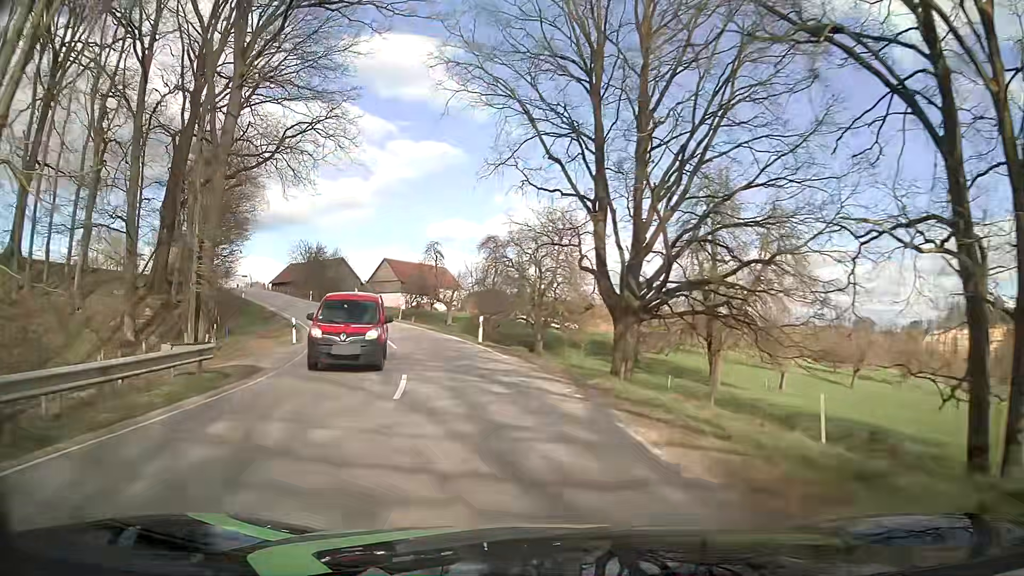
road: tertiary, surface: asphalt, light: Day
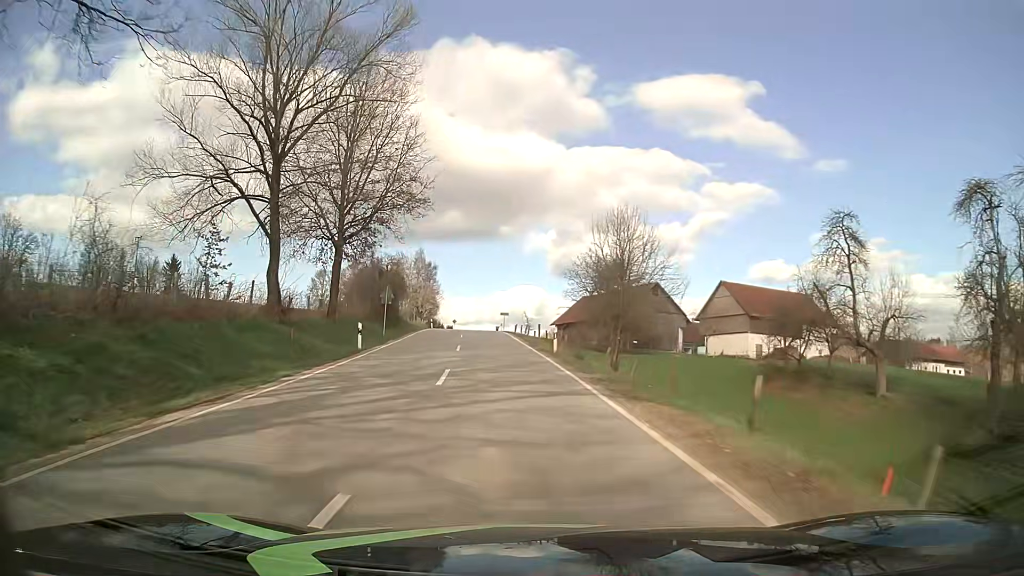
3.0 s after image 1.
(-11.3, +44.2) m; -27°
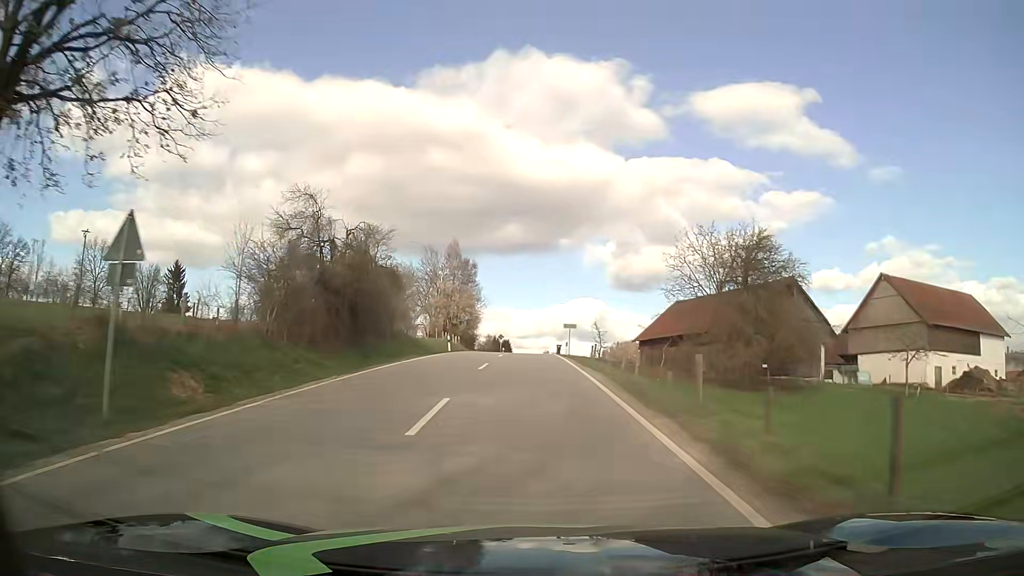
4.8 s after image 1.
(-2.1, +29.5) m; -6°
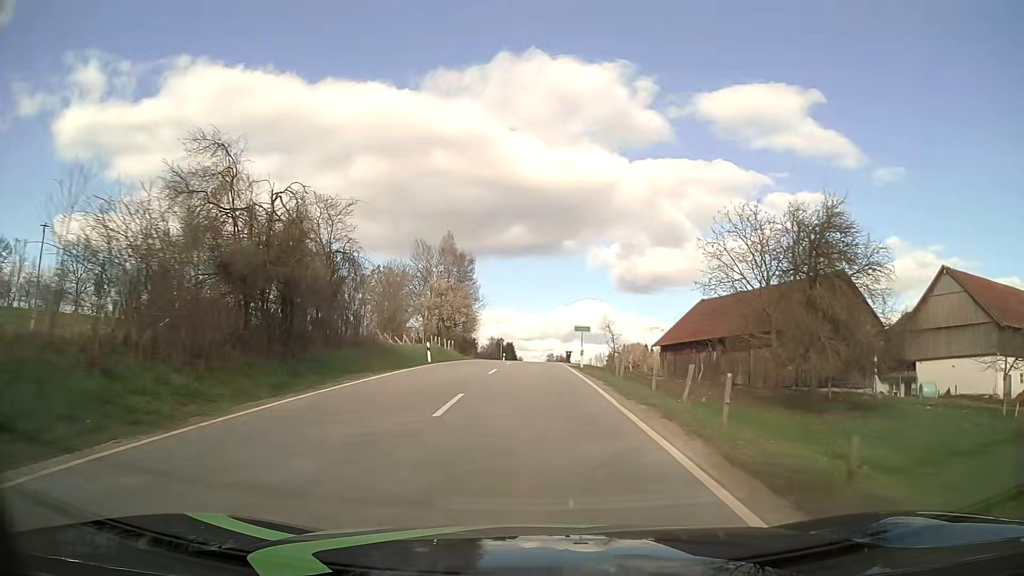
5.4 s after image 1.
(-0.1, +9.9) m; -1°
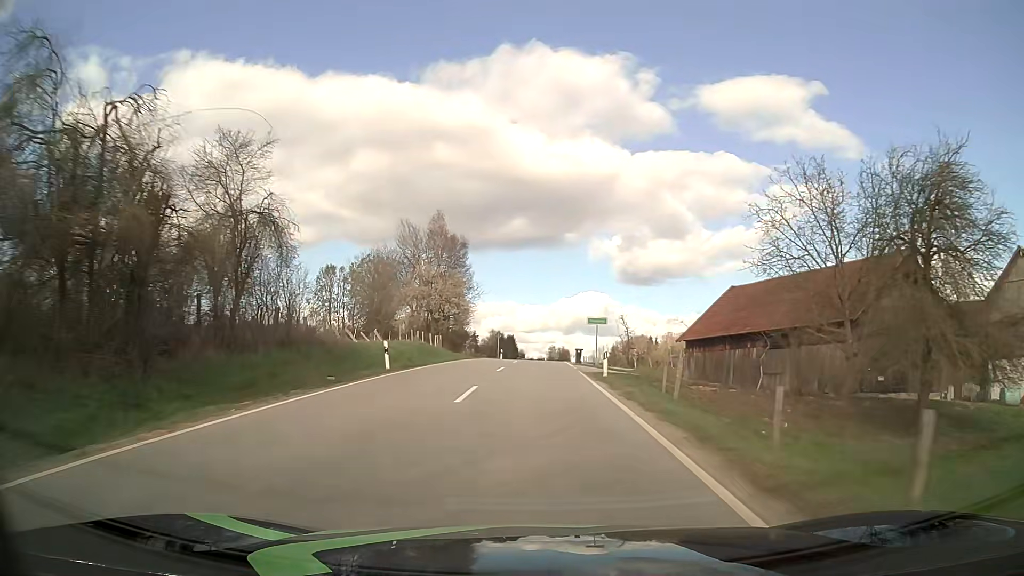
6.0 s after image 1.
(0.0, +9.9) m; 0°
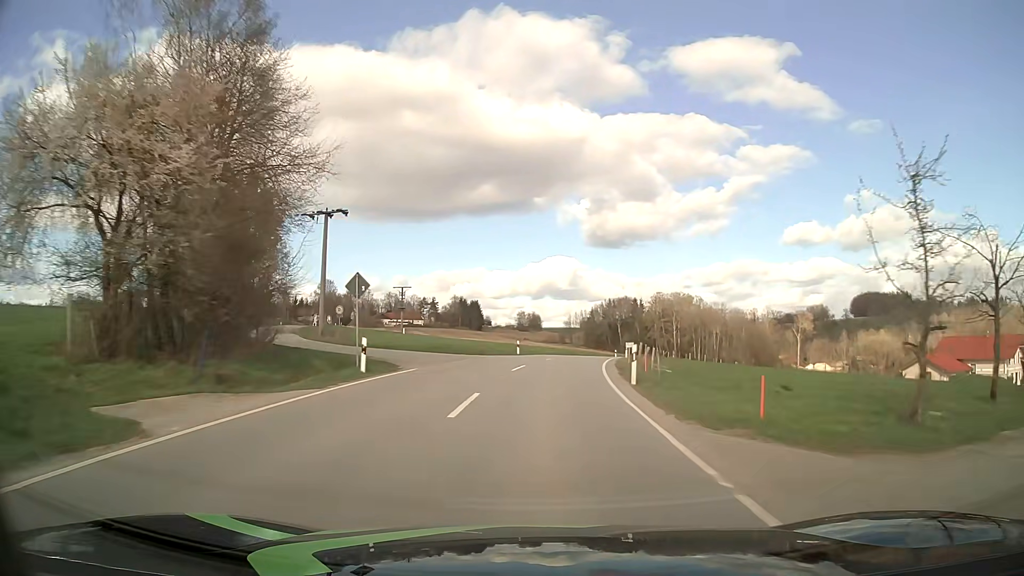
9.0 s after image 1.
(+0.6, +50.6) m; +3°
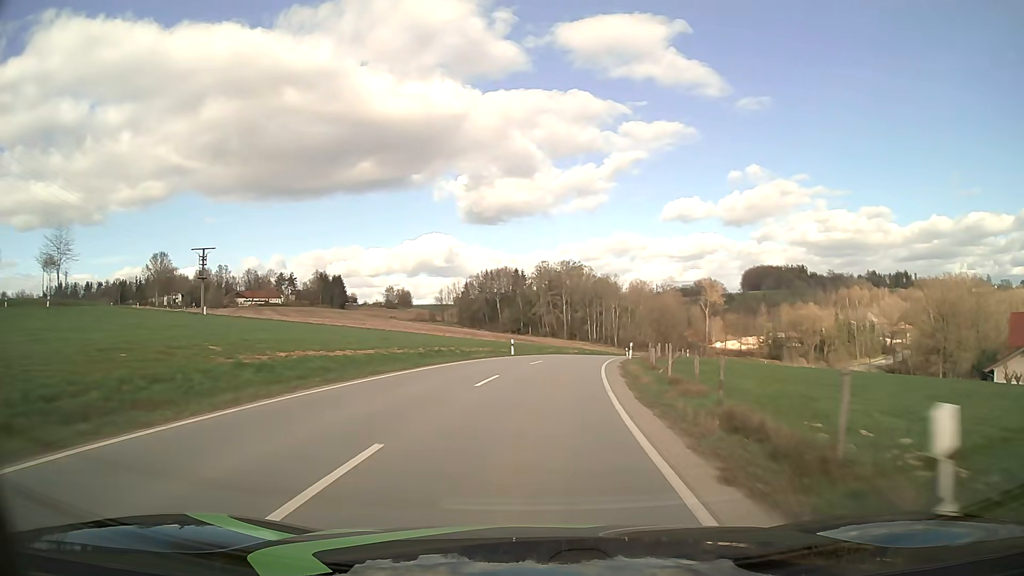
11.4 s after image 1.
(+3.5, +42.1) m; +10°
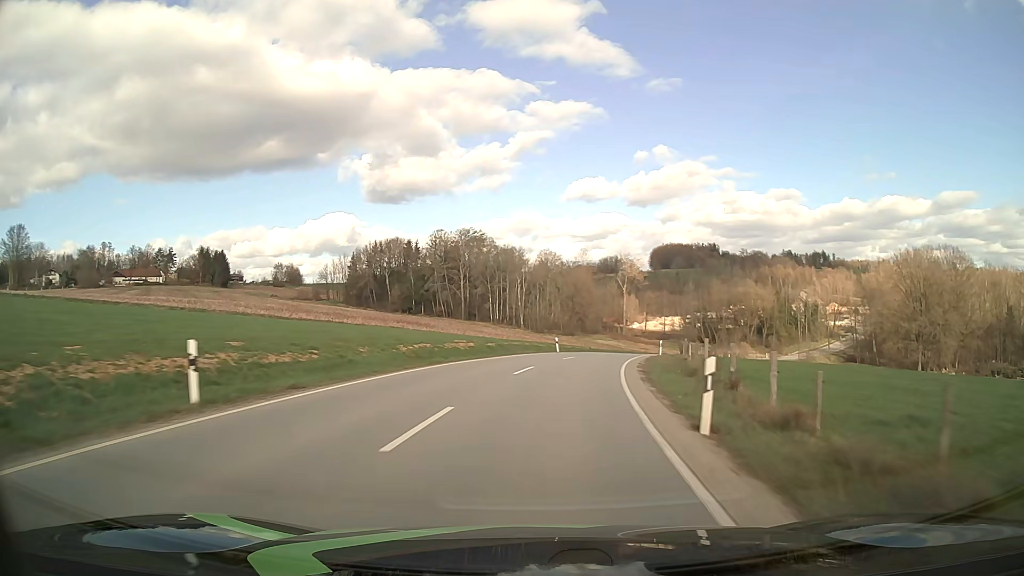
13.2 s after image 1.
(+2.2, +32.6) m; +8°
(0, +10) (+1, +20) (+3, +30) (+5, +40) (+7, +49) (+10, +59) (+14, +68) (+18, +77) (+22, +86) (+27, +95) m
